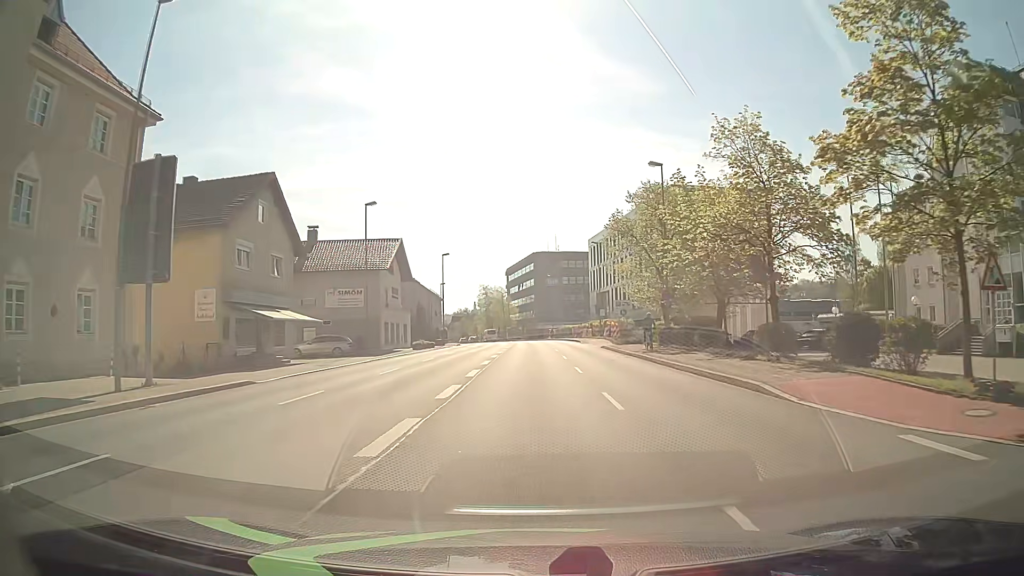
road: primary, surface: asphalt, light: Day
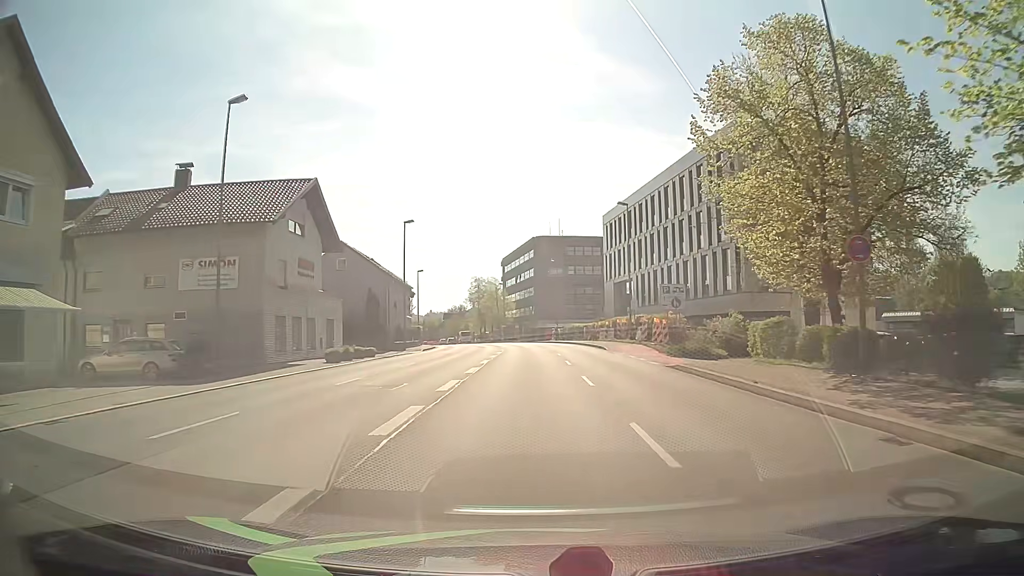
(0.0, +22.8) m; 0°
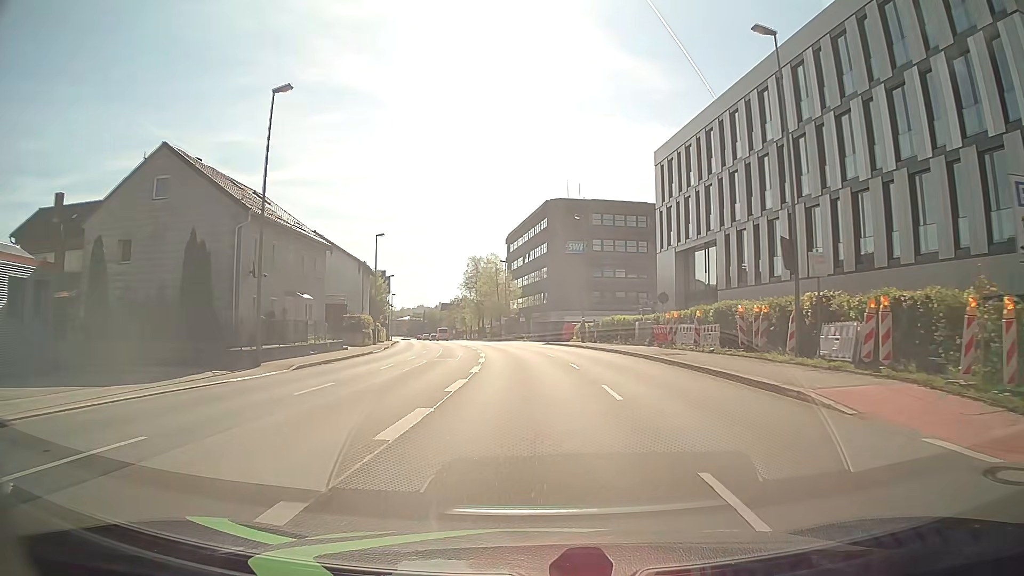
(-0.2, +30.5) m; -1°
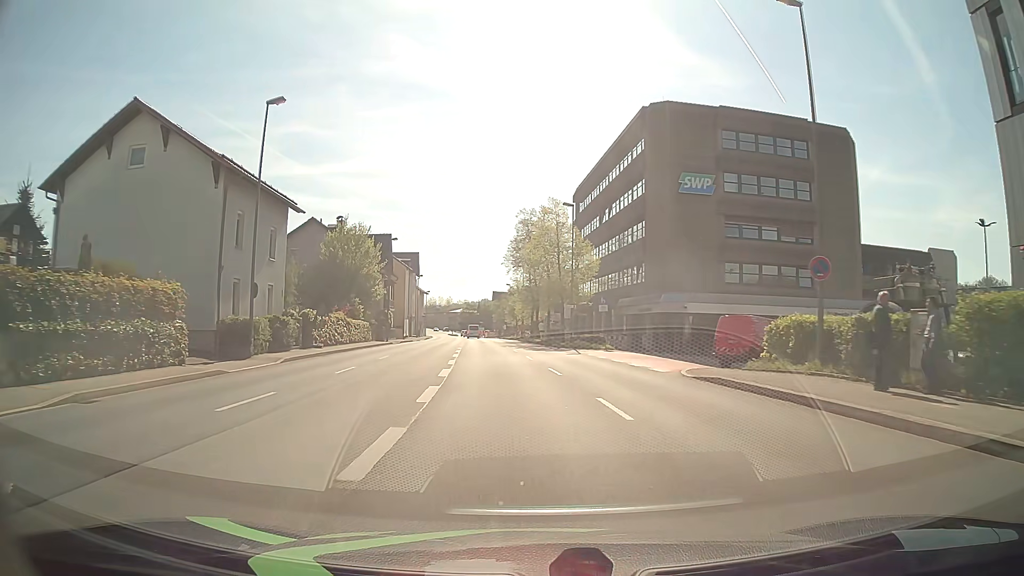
(-1.4, +38.3) m; -5°
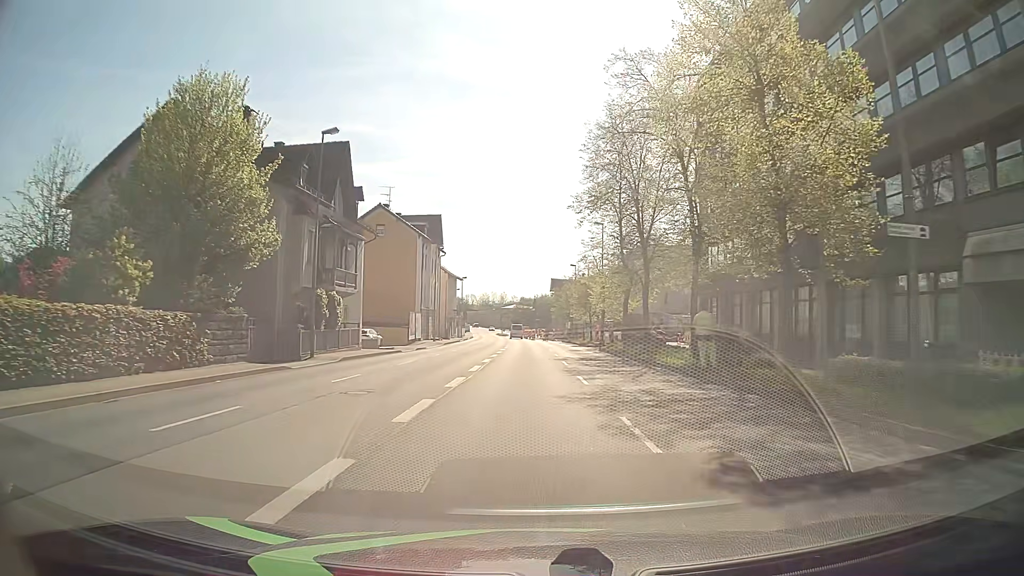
(-2.6, +38.3) m; -5°
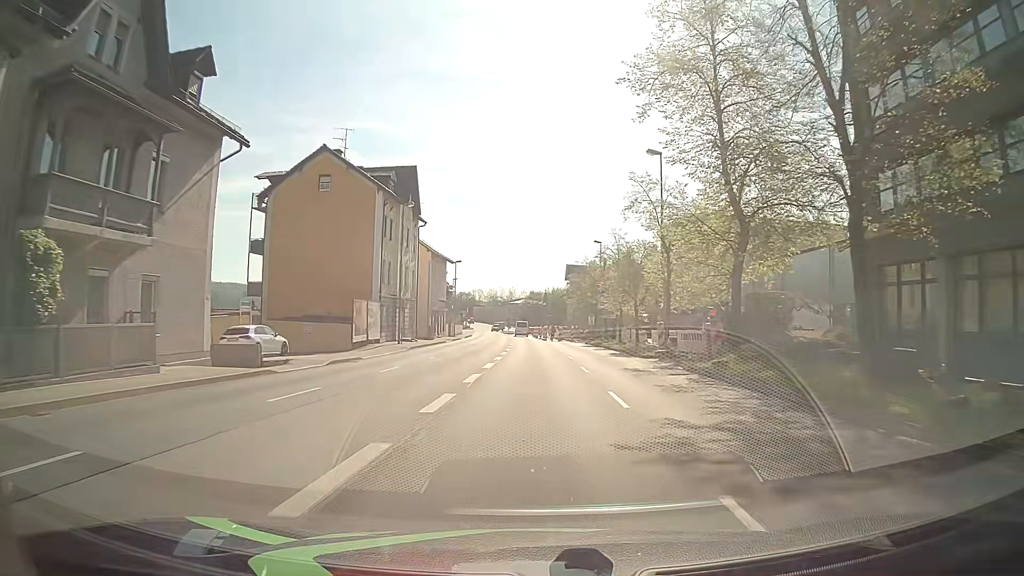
(-0.2, +23.0) m; -1°
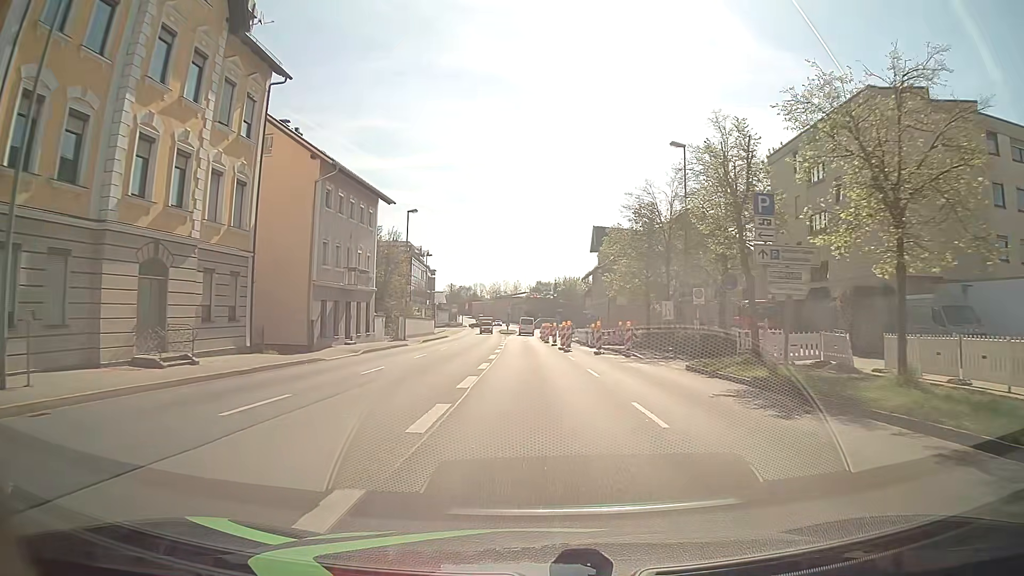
(0.0, +38.4) m; 0°
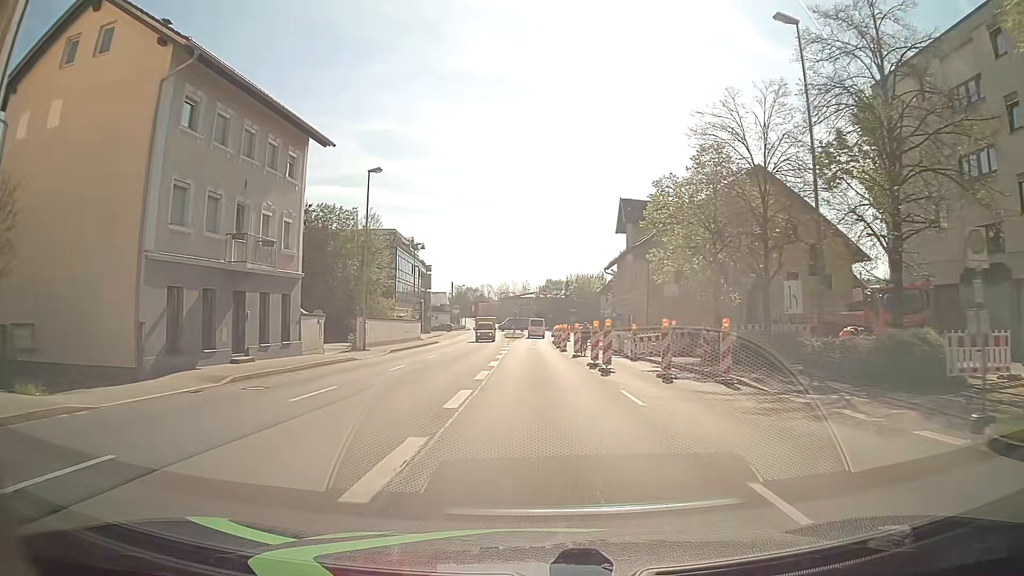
(-0.2, +15.3) m; -1°
